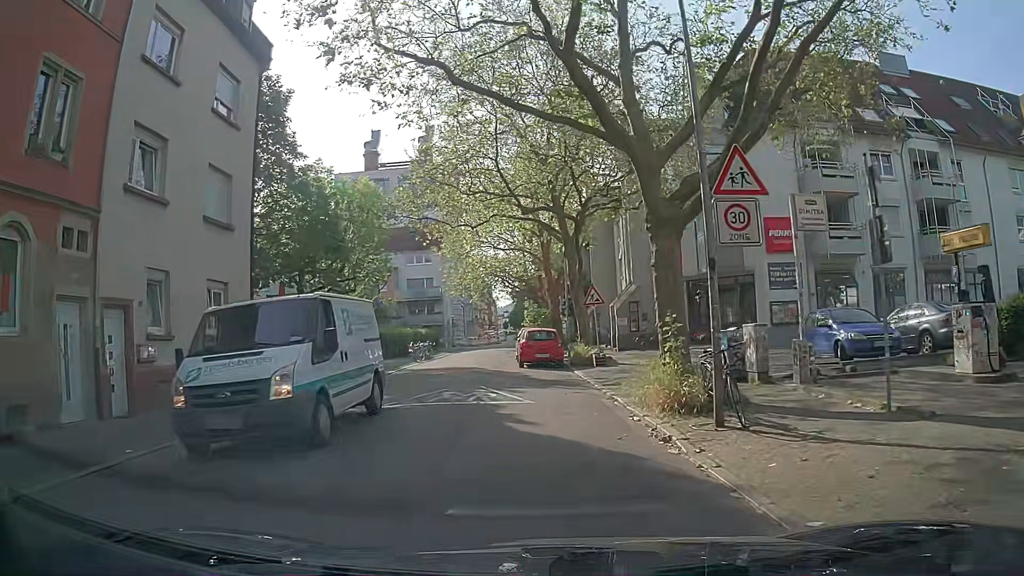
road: residential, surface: asphalt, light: Day
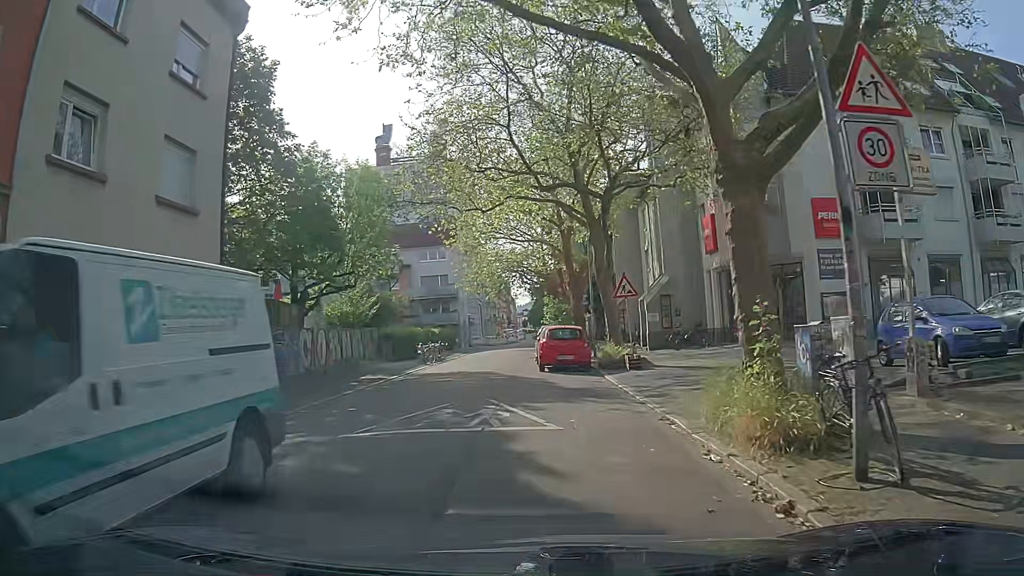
(0.0, +3.7) m; -2°
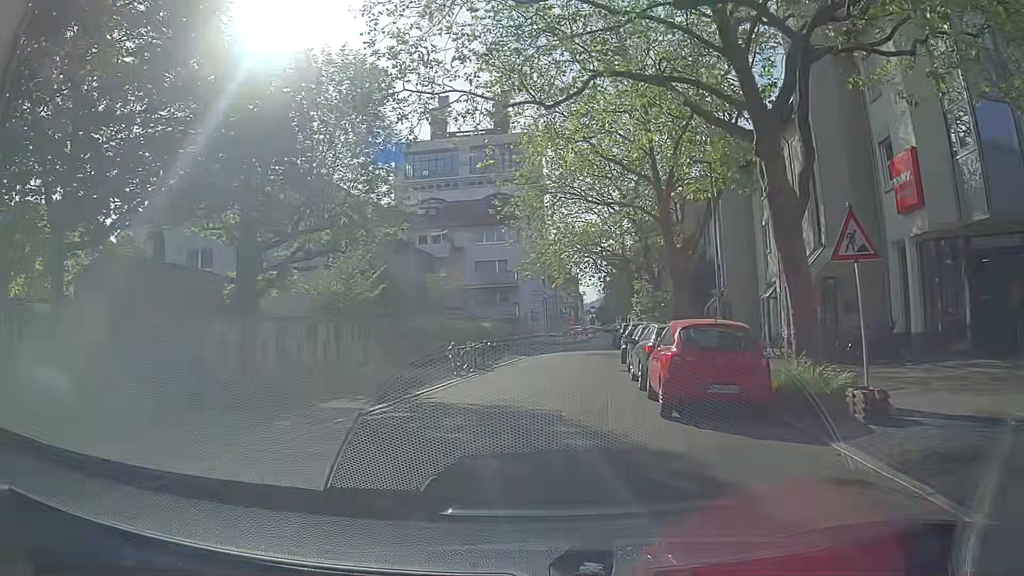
(-0.4, +12.0) m; -6°
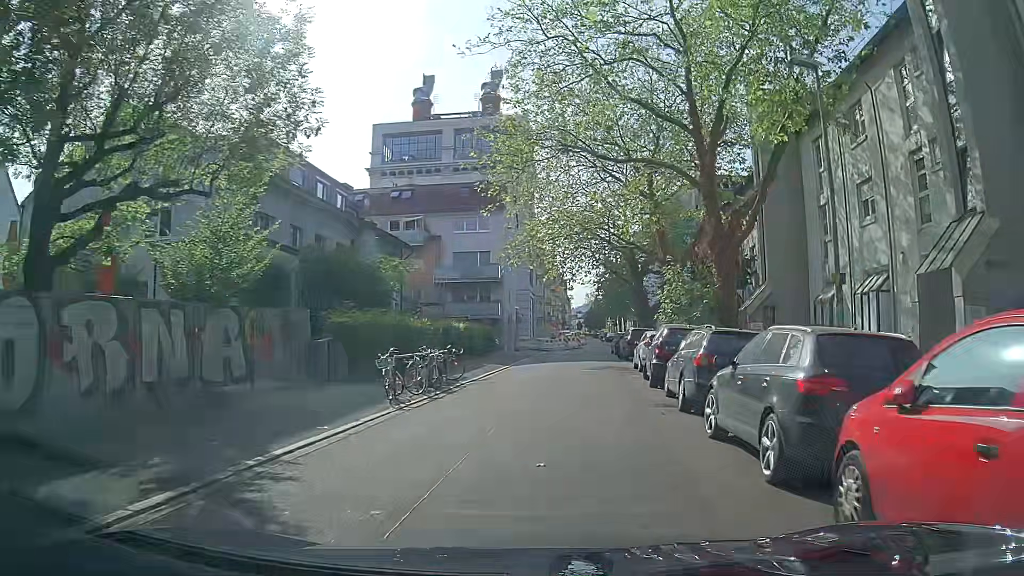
(+0.1, +8.8) m; +3°
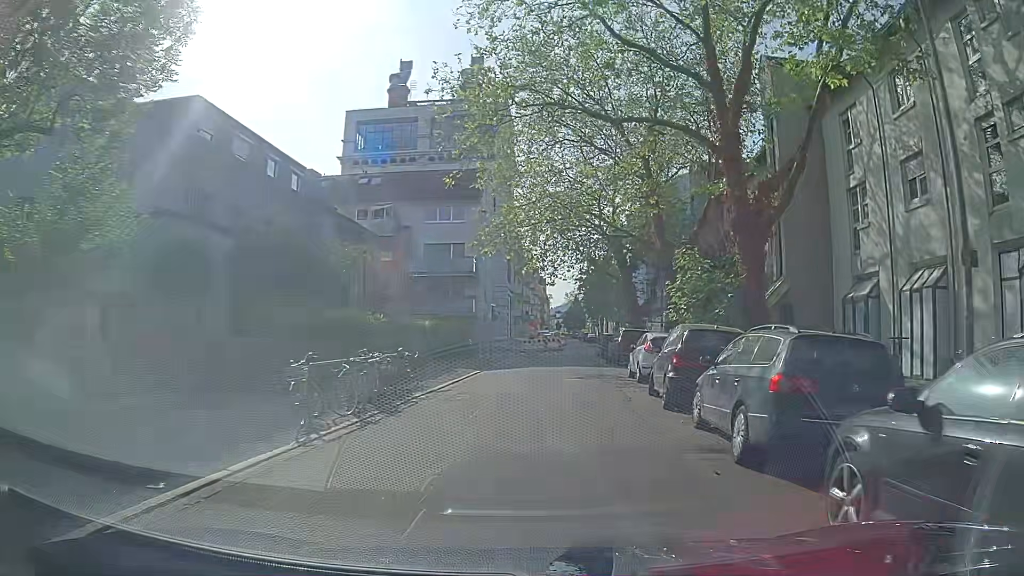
(0.0, +4.5) m; +2°
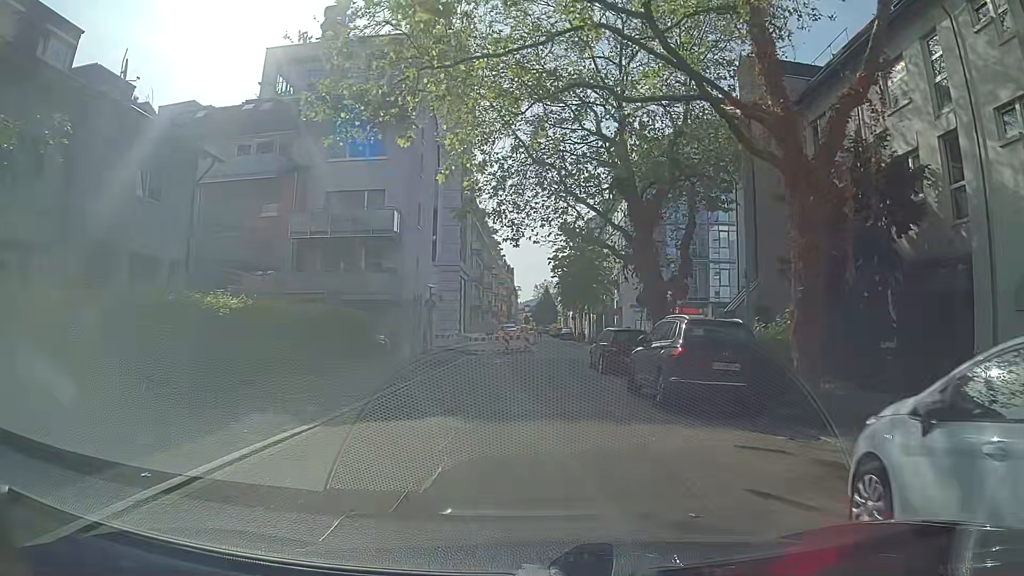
(+0.2, +17.7) m; +1°
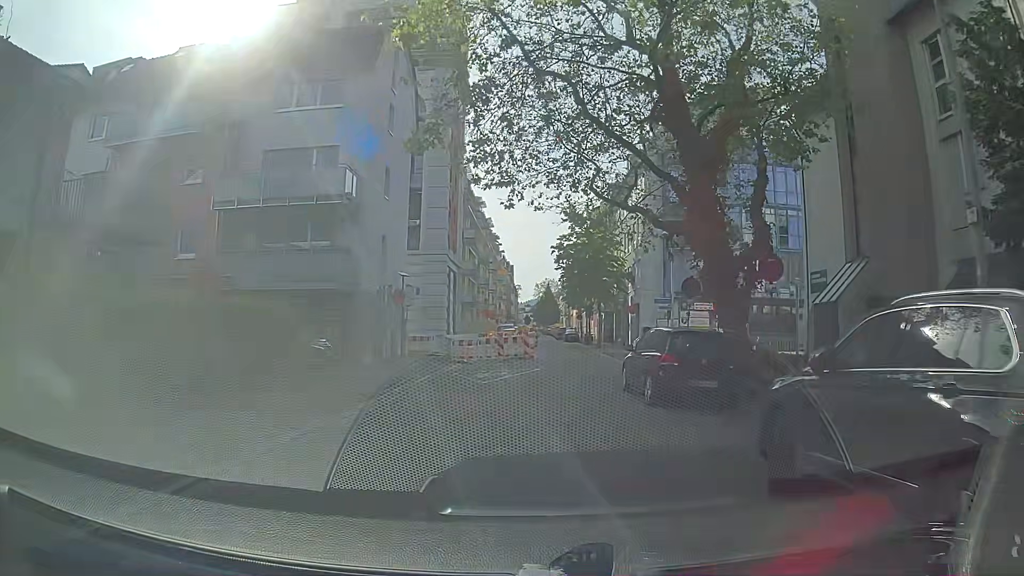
(0.0, +8.5) m; -2°
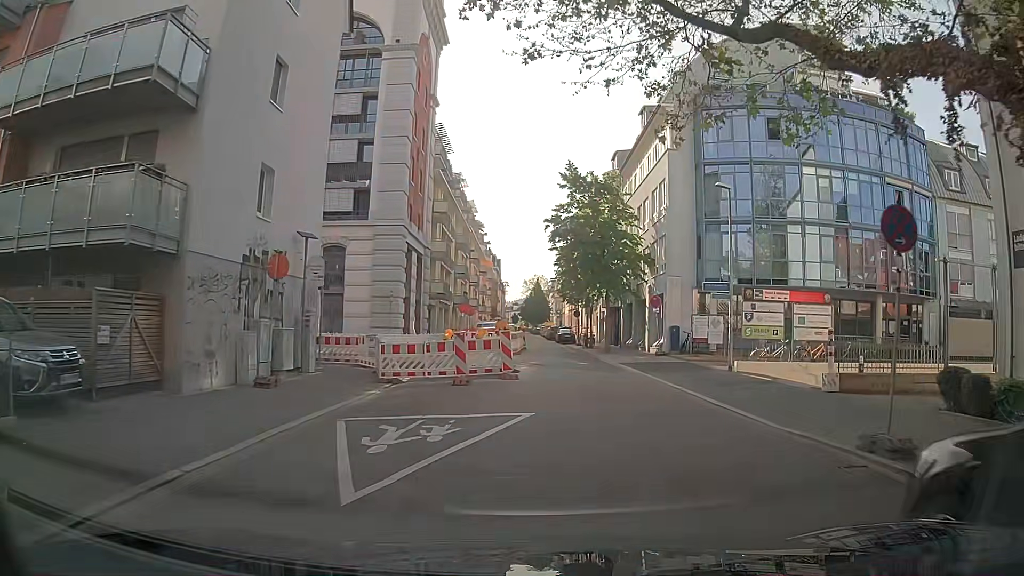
(+0.5, +12.3) m; +3°
(+1, +10) (+2, +20) (+2, +30) (+2, +40) (+1, +50) (+1, +60) (0, +70) (0, +80) (0, +90) (0, +100) m
